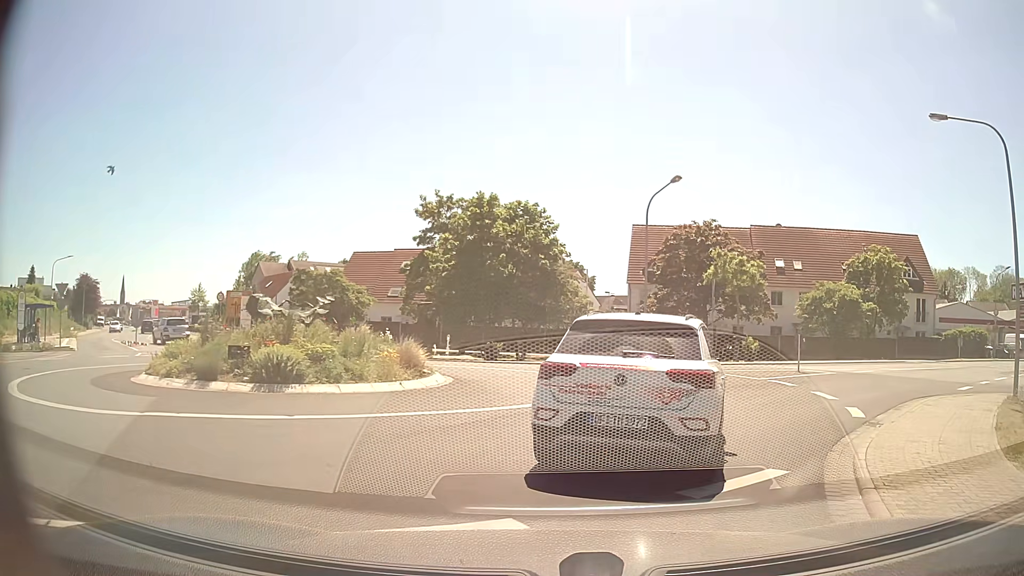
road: tertiary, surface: asphalt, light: Day
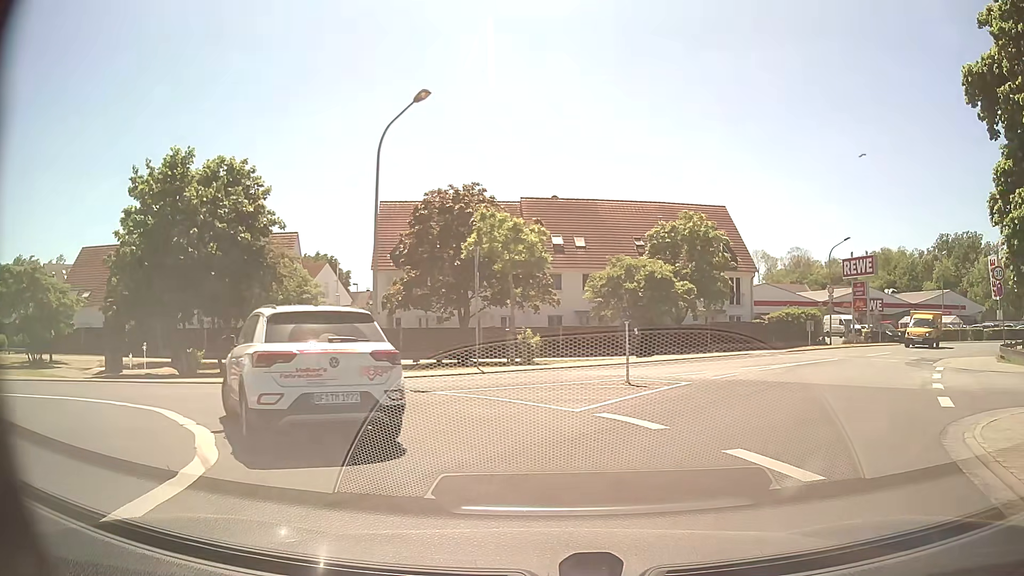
(+1.7, +9.6) m; +19°
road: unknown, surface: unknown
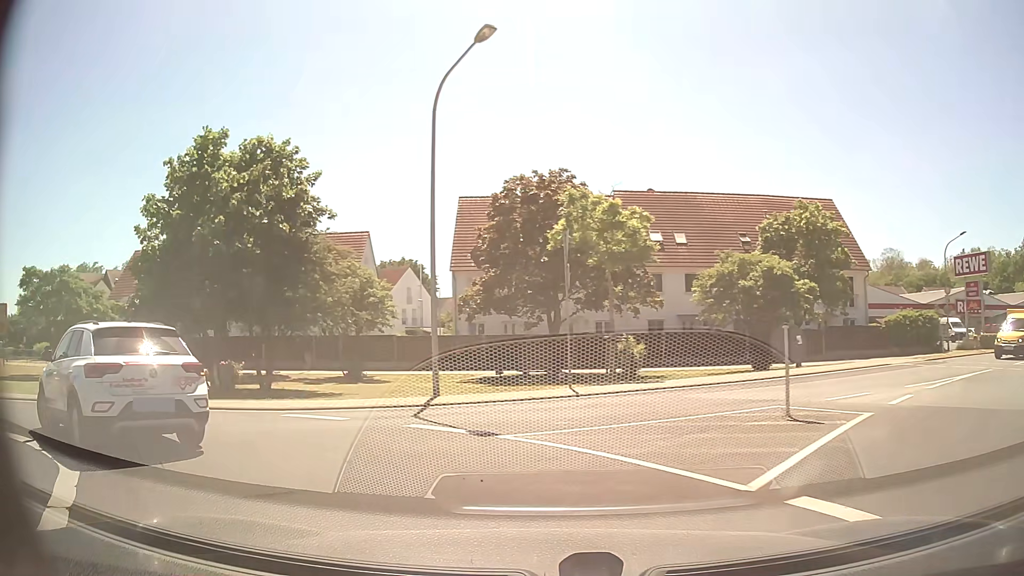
(-0.1, +4.7) m; -7°
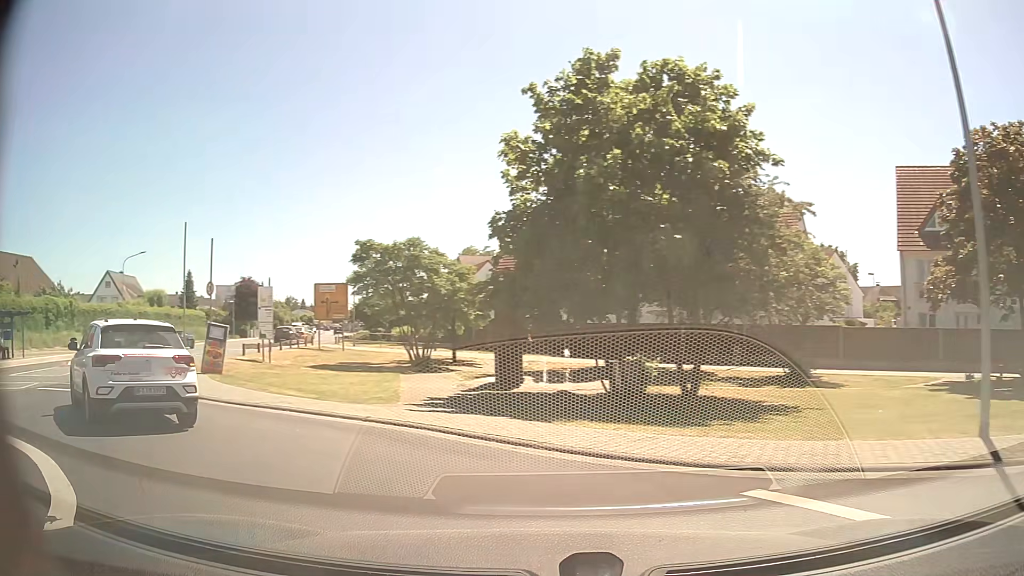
(-1.8, +6.3) m; -35°
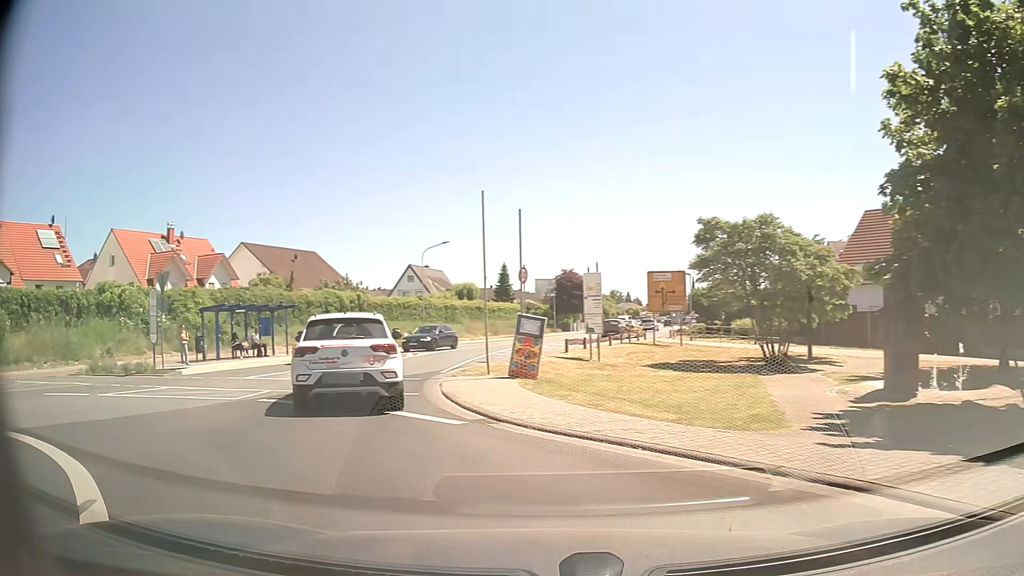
(-1.1, +4.3) m; -28°
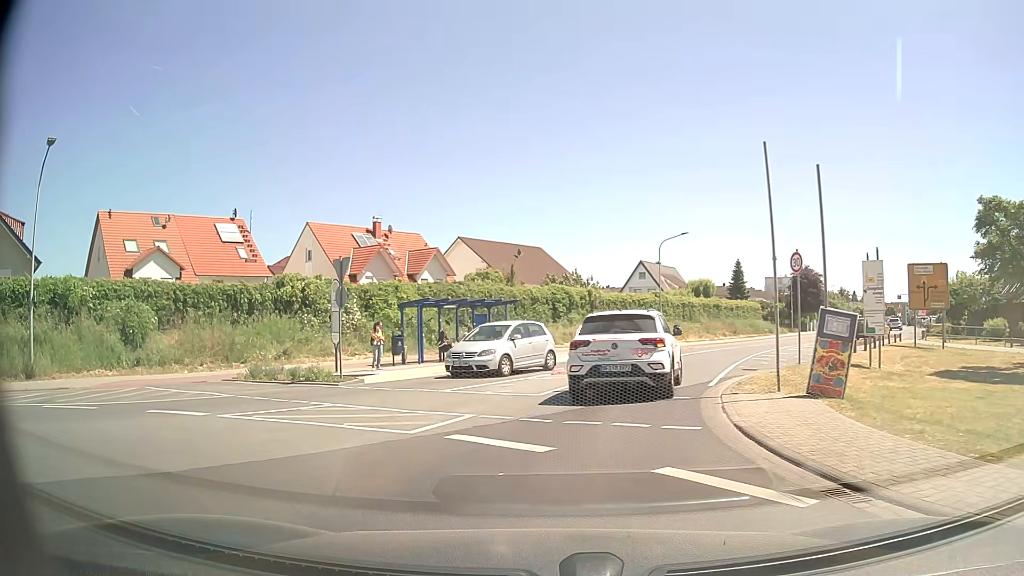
(-0.8, +4.4) m; -18°
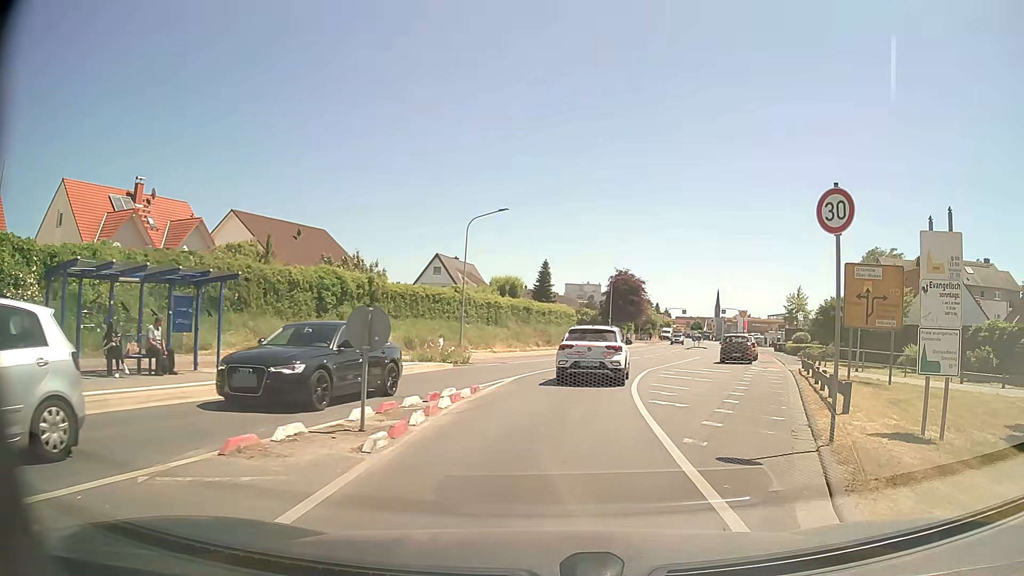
(+0.6, +11.8) m; +17°
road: tertiary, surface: asphalt
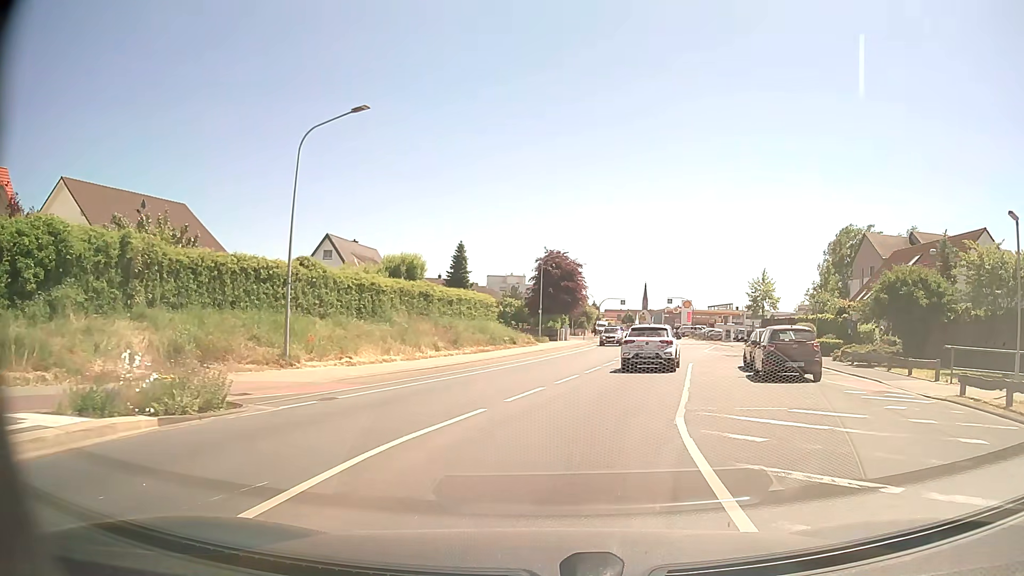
(+1.0, +16.8) m; +7°
(+1, +10) (+2, +20) (+5, +30) (+7, +39) (+10, +49) (+13, +58) (+15, +68) (+17, +78) (+18, +88) (+19, +98) m
